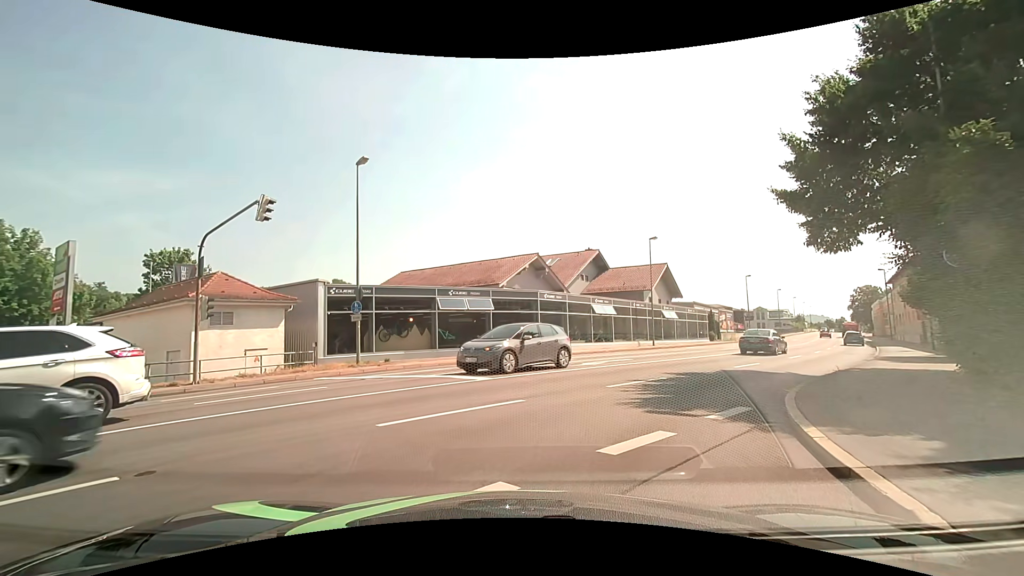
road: tertiary_link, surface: asphalt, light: Day
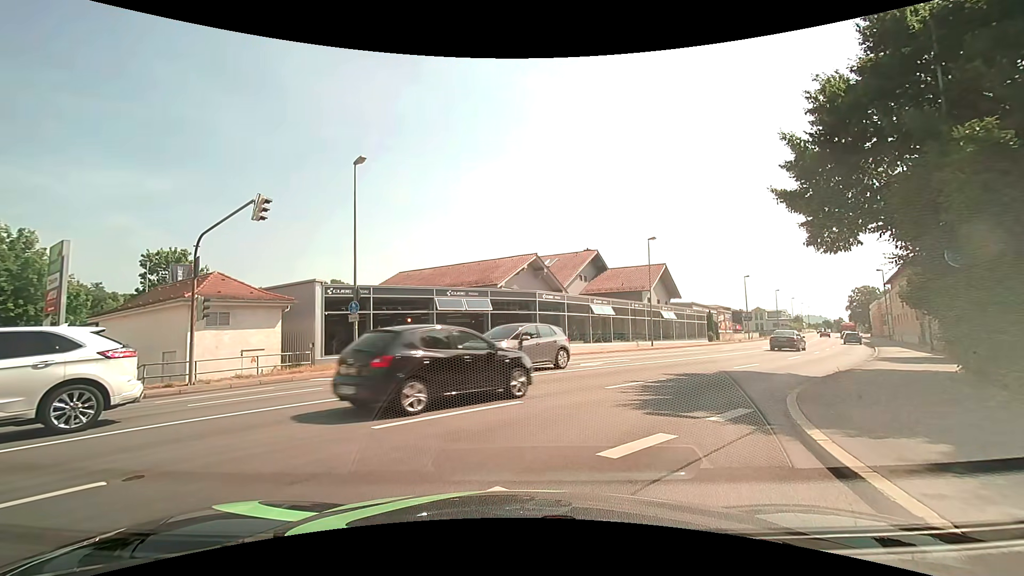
(0.0, +0.1) m; 0°
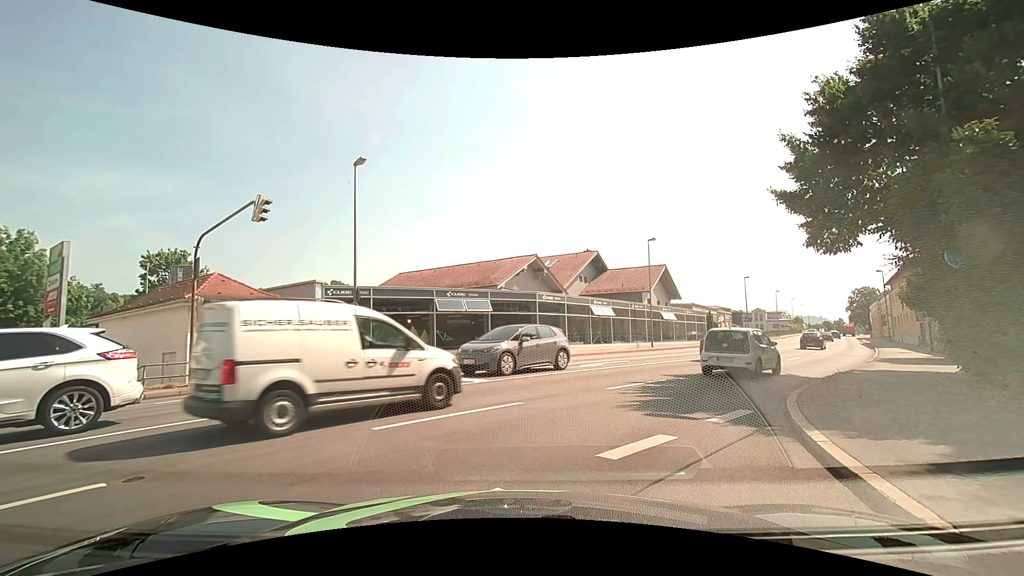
(0.0, +0.1) m; 0°
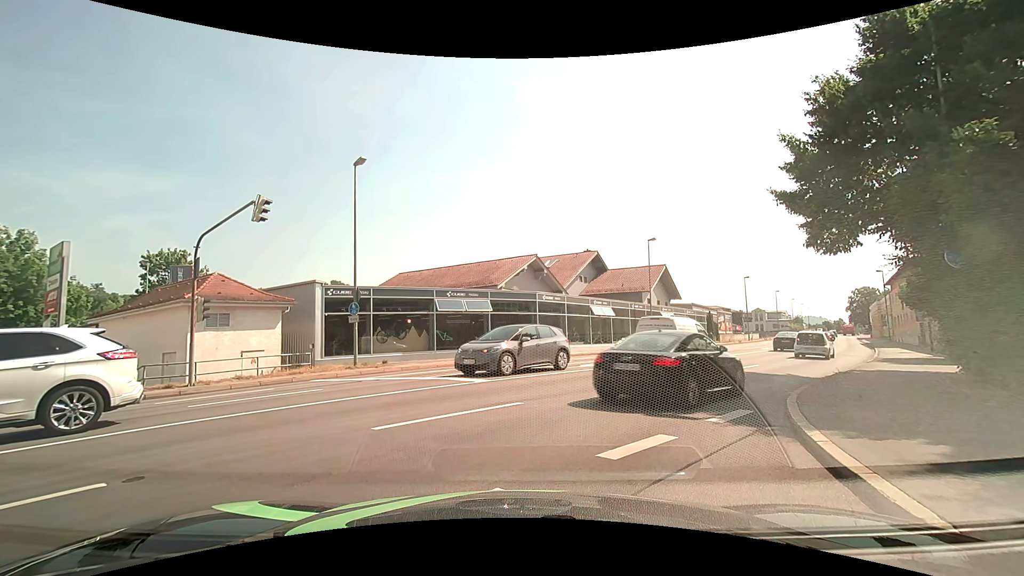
(0.0, 0.0) m; 0°
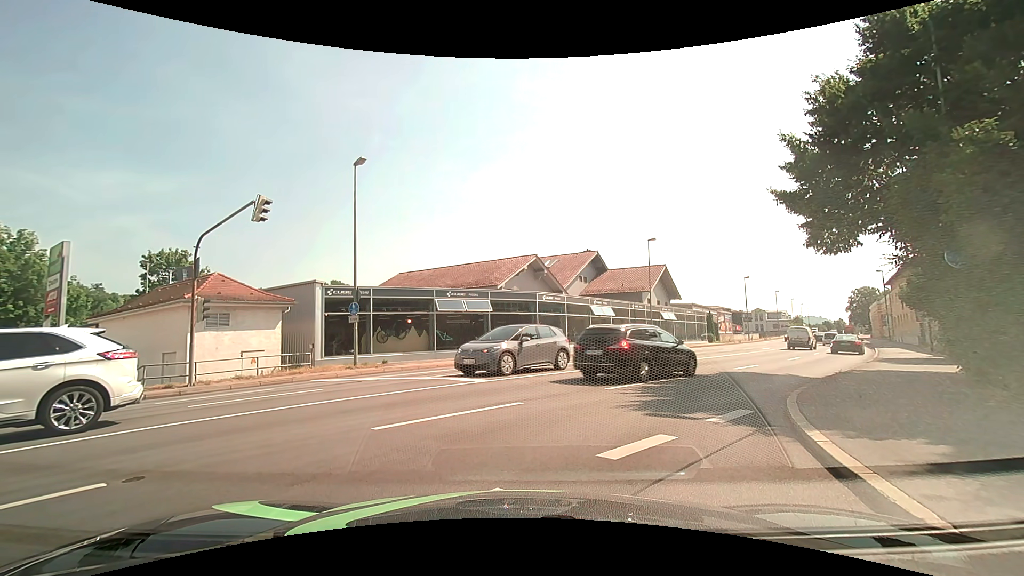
(0.0, 0.0) m; 0°
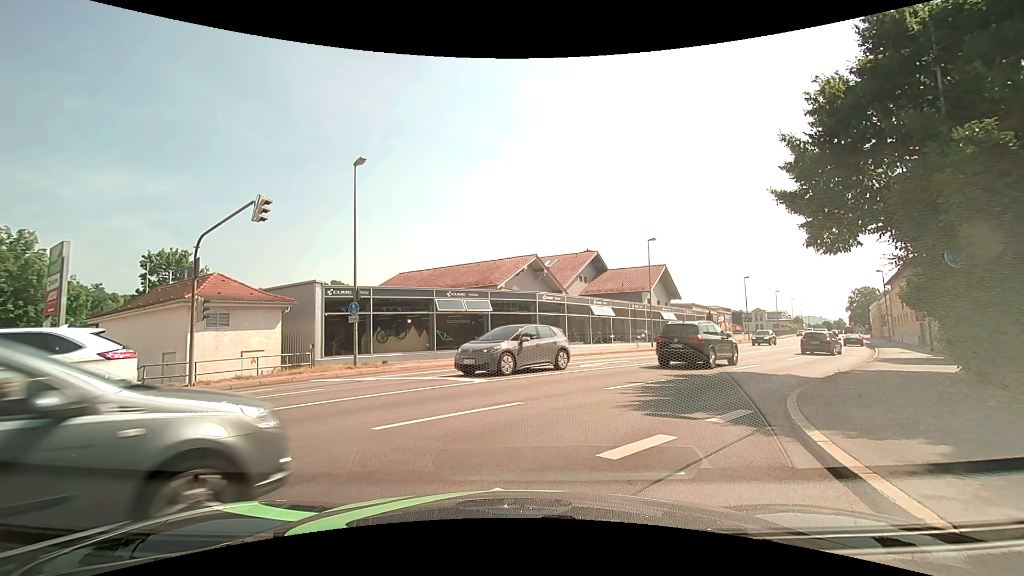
(0.0, 0.0) m; 0°
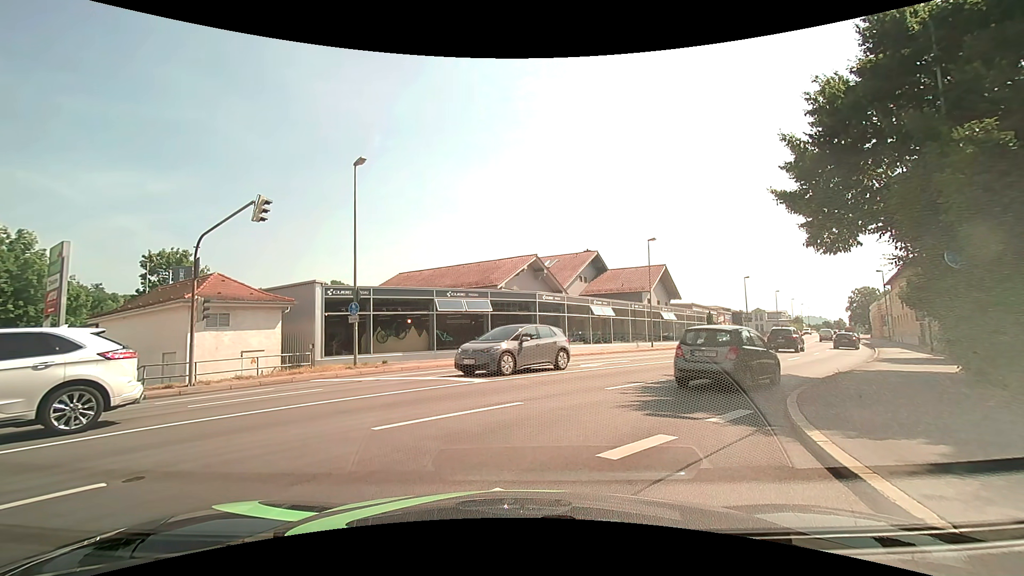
(0.0, 0.0) m; 0°
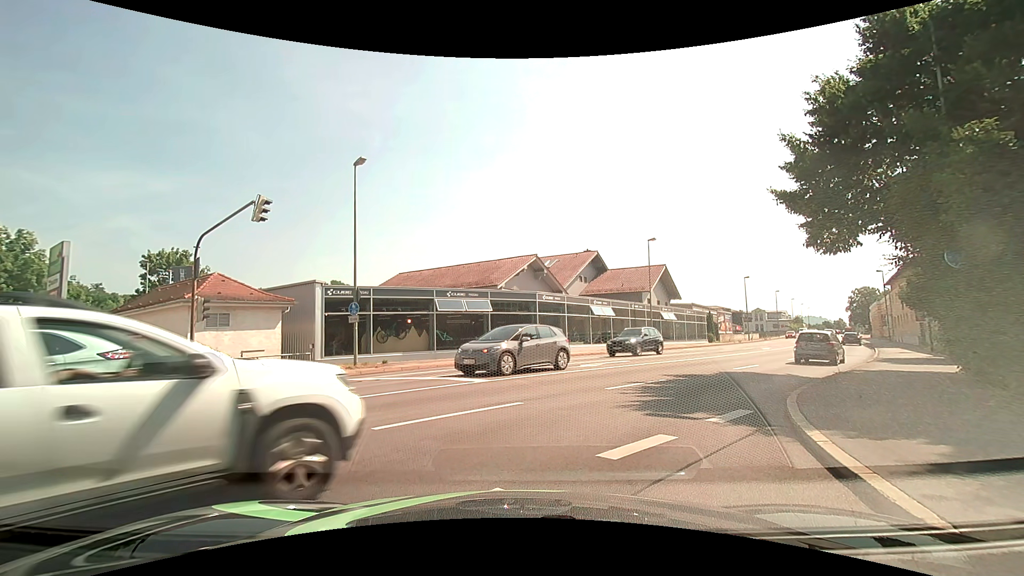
(0.0, 0.0) m; 0°
